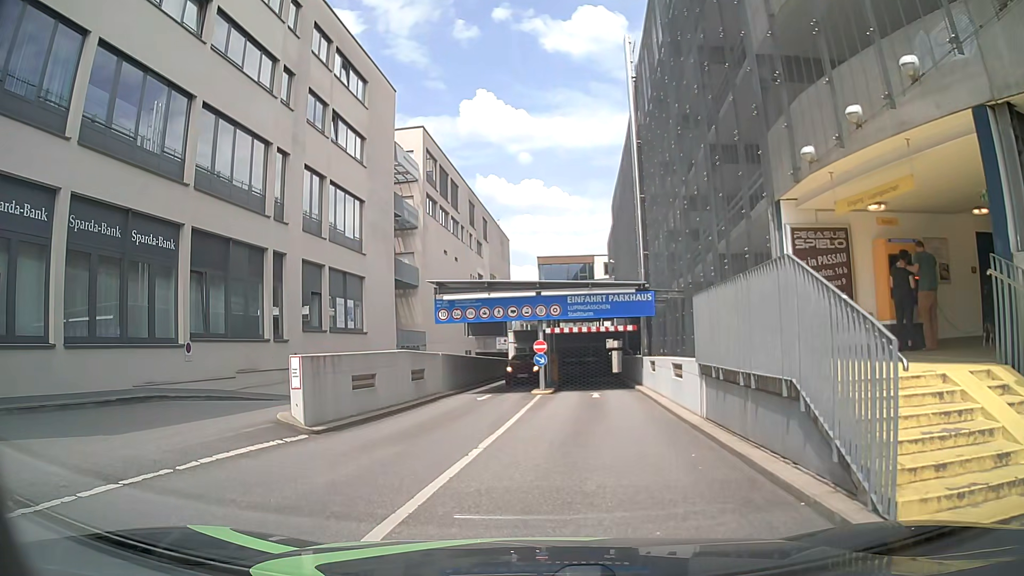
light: Day
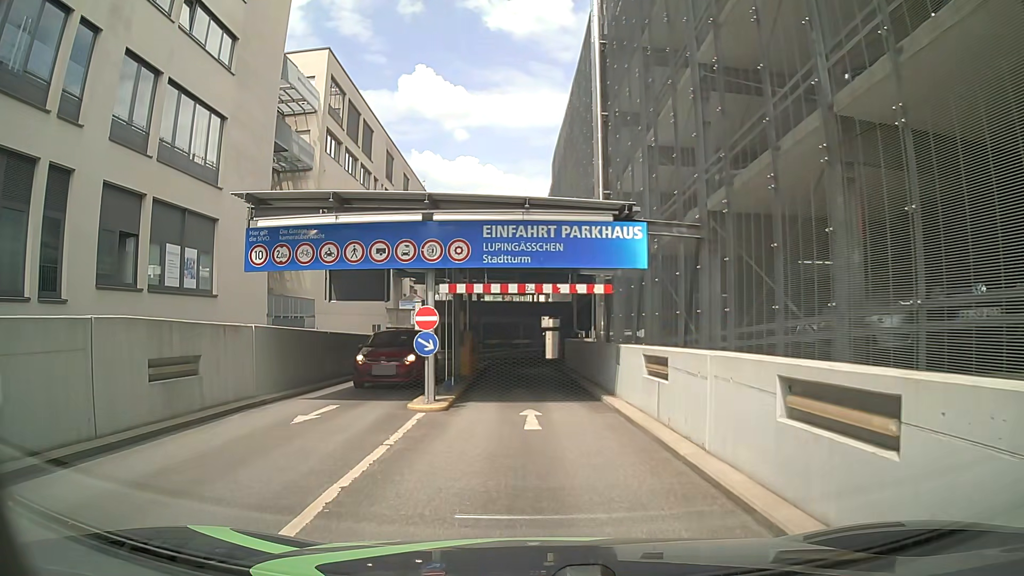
(+0.7, +10.6) m; +3°
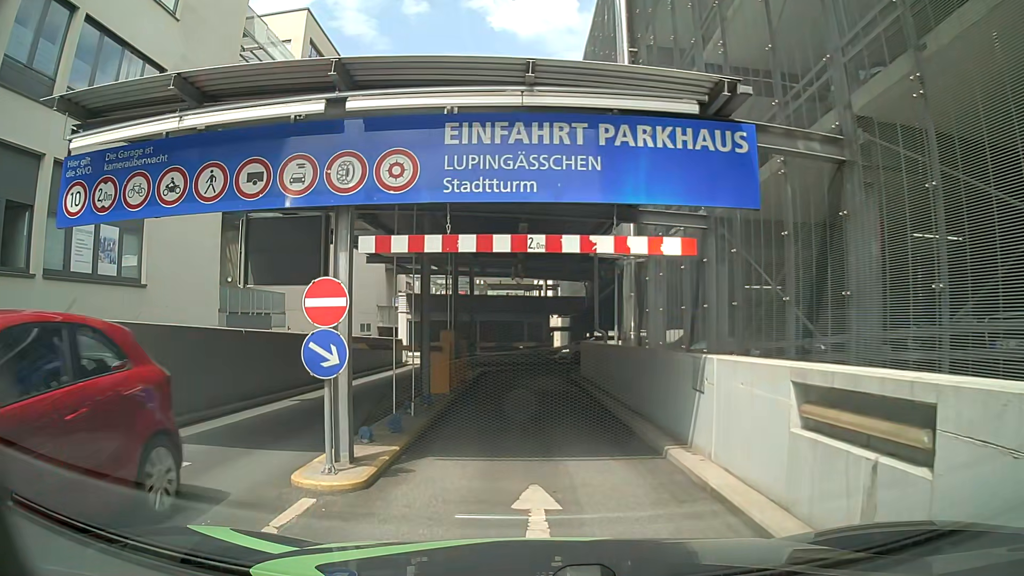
(+0.2, +5.8) m; 0°
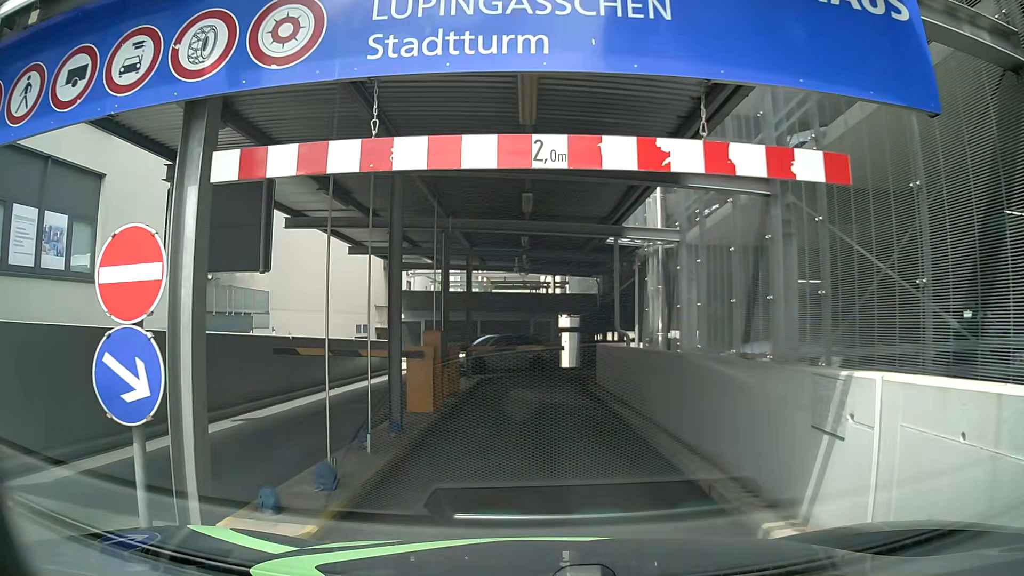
(+0.1, +3.0) m; +2°
